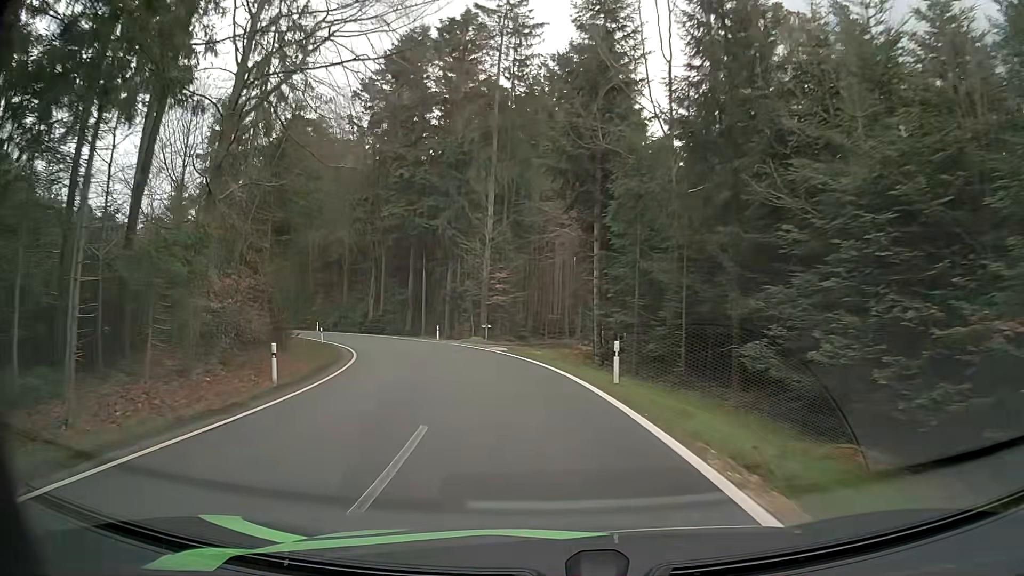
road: tertiary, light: Day
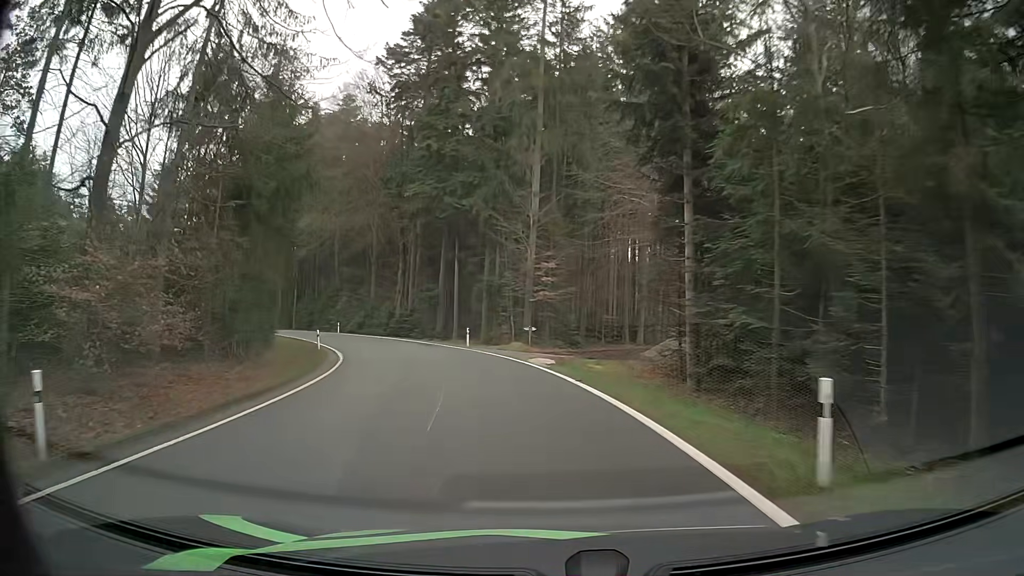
(-0.3, +8.7) m; -4°
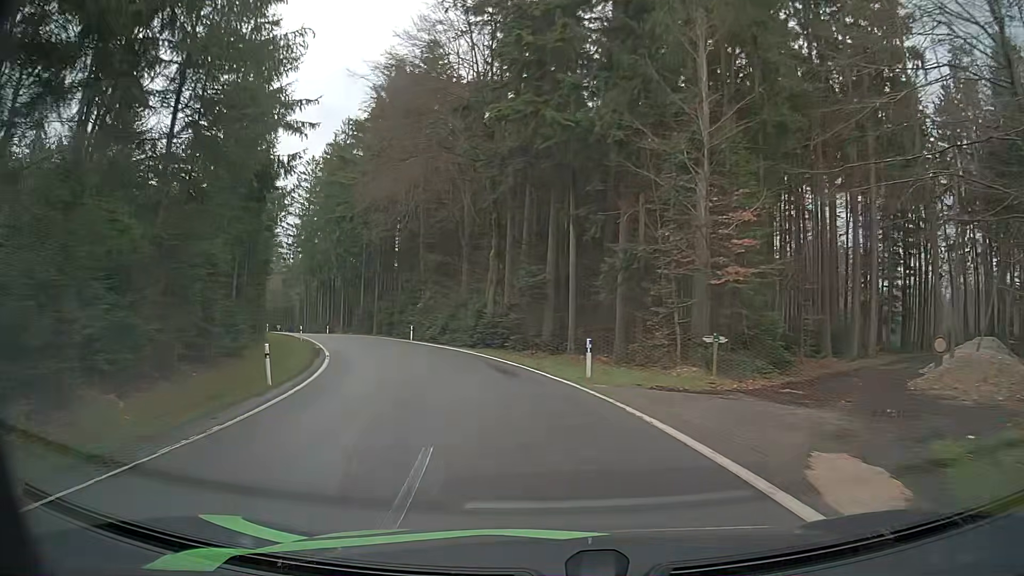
(-1.6, +17.0) m; -11°
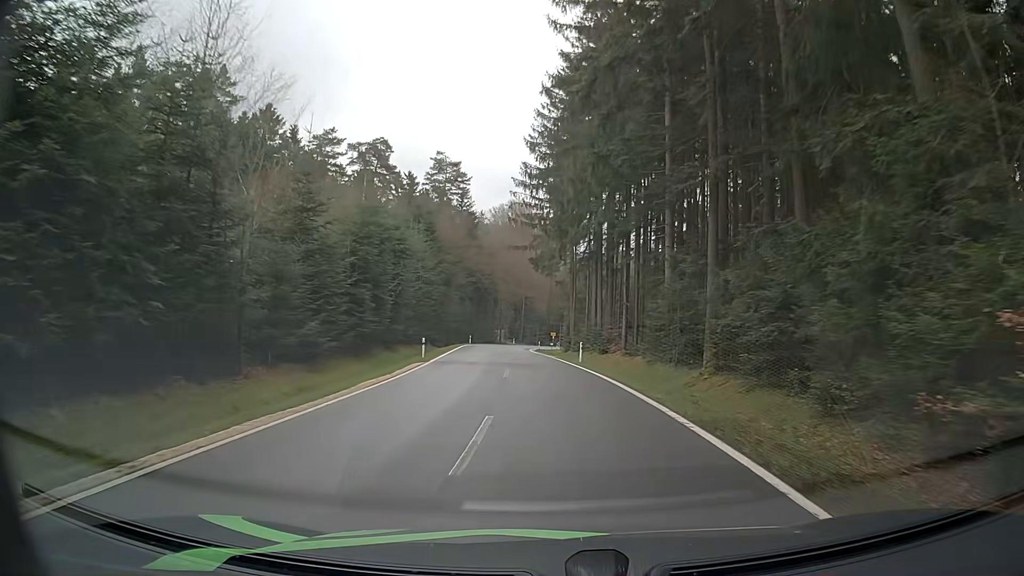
(-11.4, +43.6) m; -26°
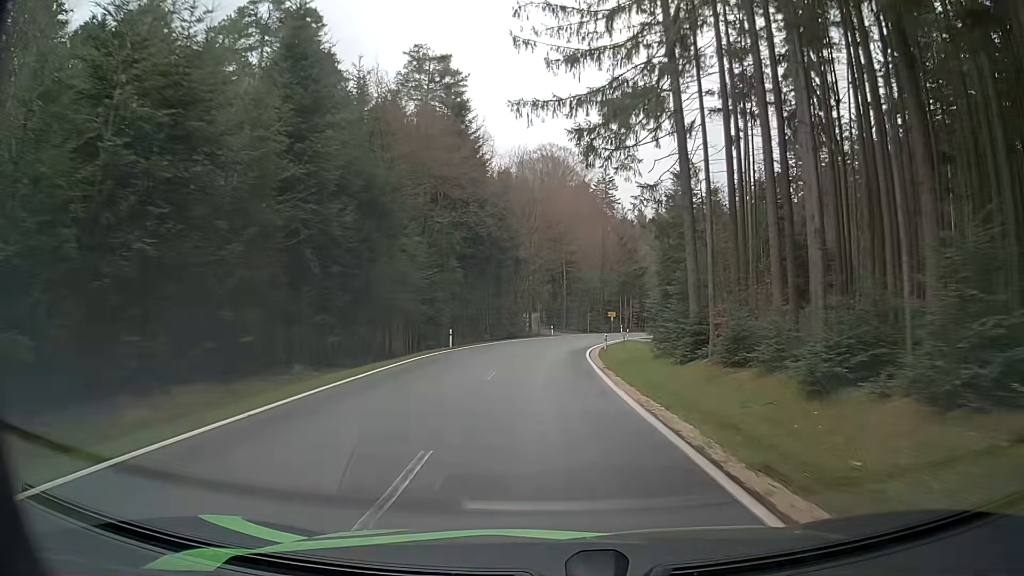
(-1.8, +39.4) m; -5°
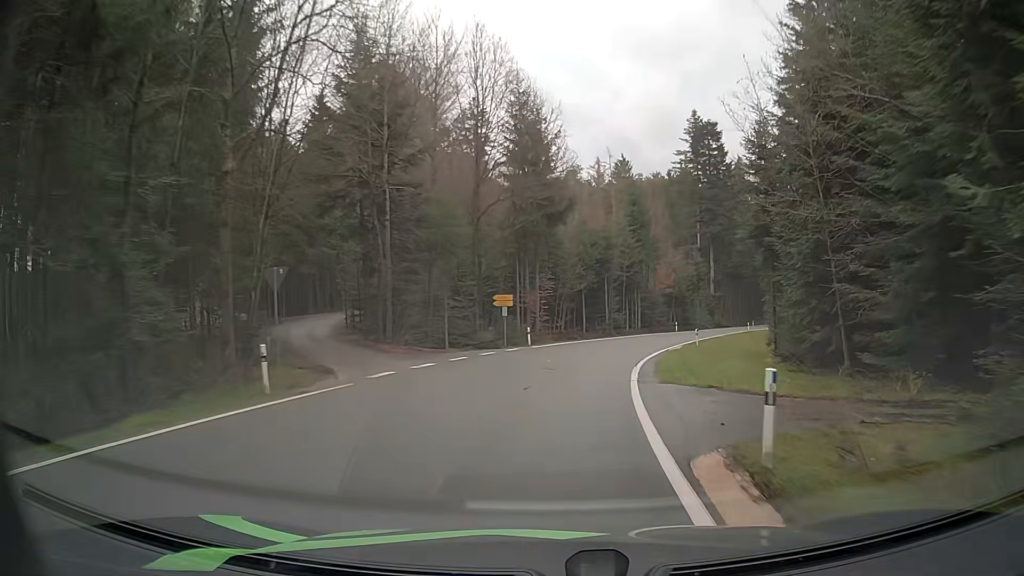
(+3.1, +46.8) m; +12°
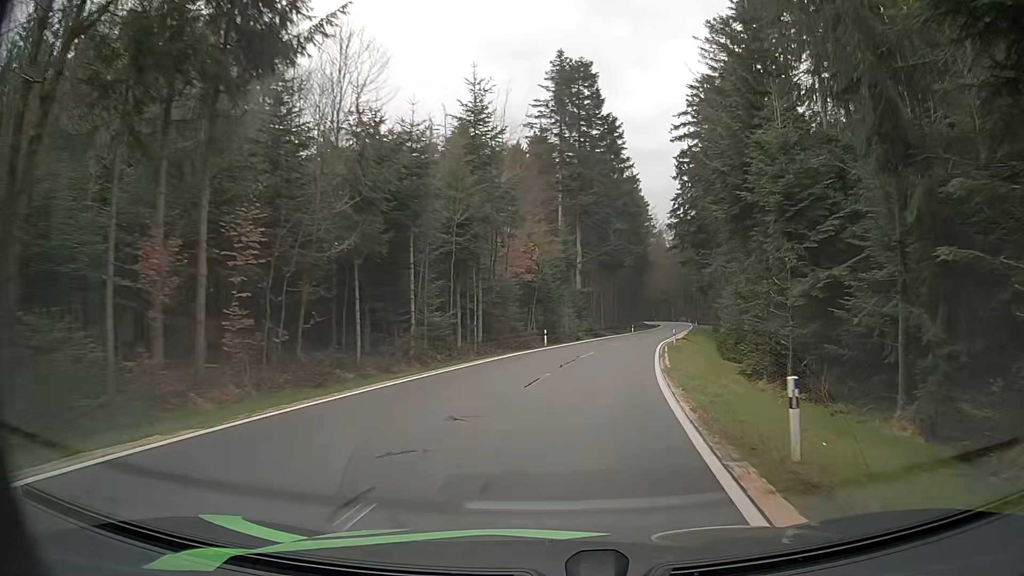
(+2.8, +27.7) m; +13°
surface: asphalt
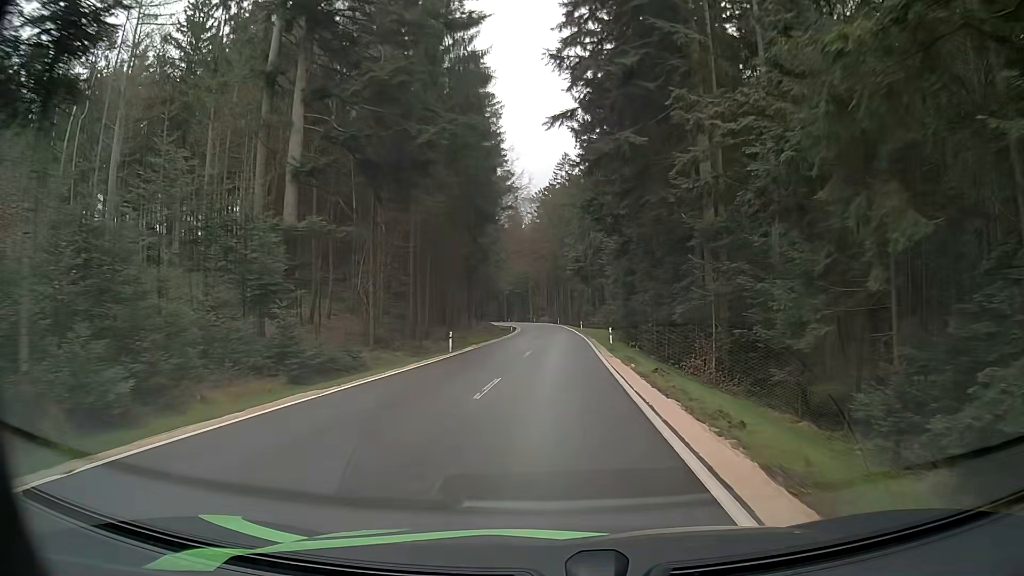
(+8.0, +49.9) m; +13°
(0, +10) (0, +20) (+1, +30) (+1, +40) (+1, +50) (+1, +60) (+1, +70) (+1, +80) (+1, +90) (0, +100) m
